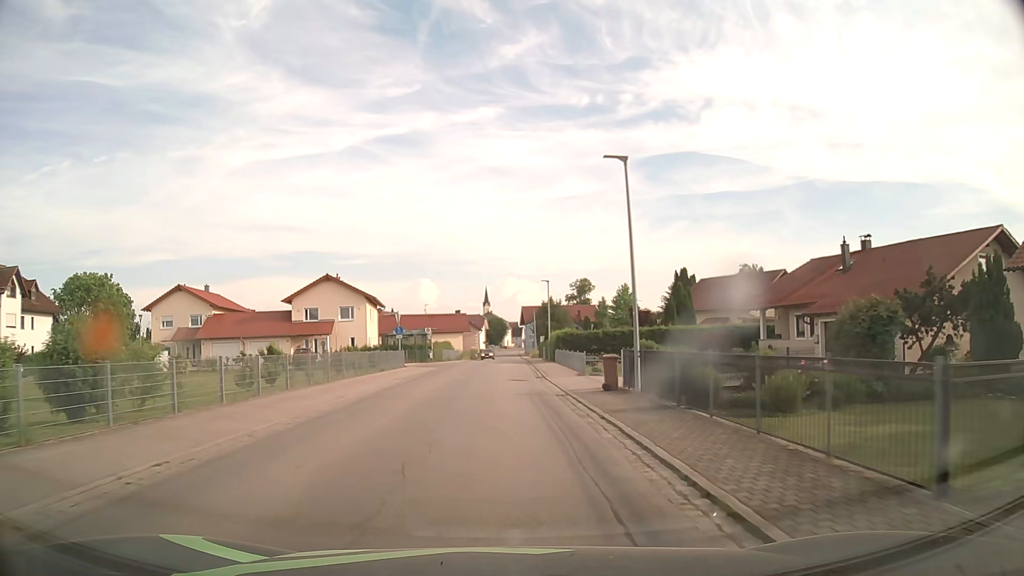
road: secondary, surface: asphalt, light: Day
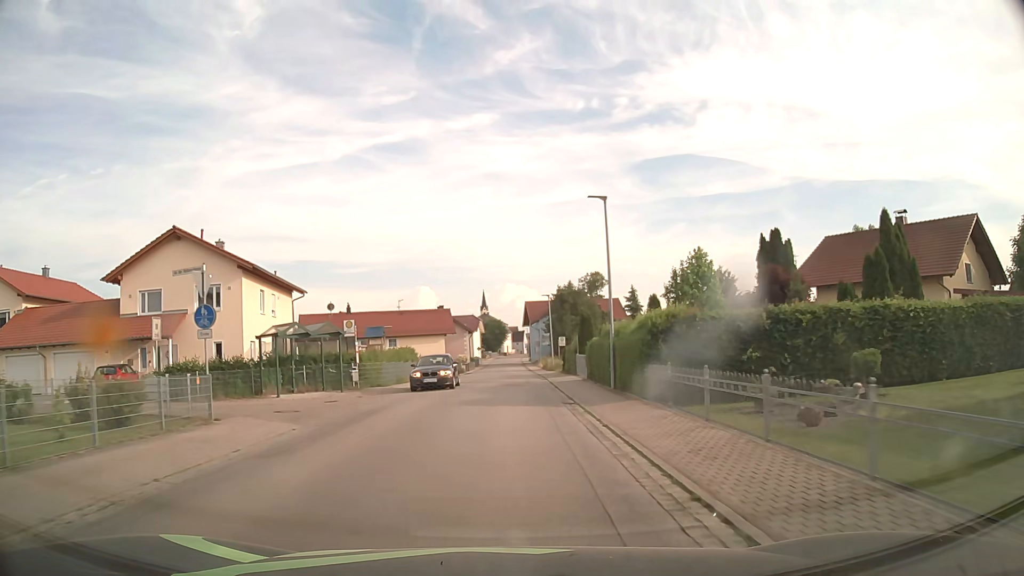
(-0.1, +30.6) m; 0°
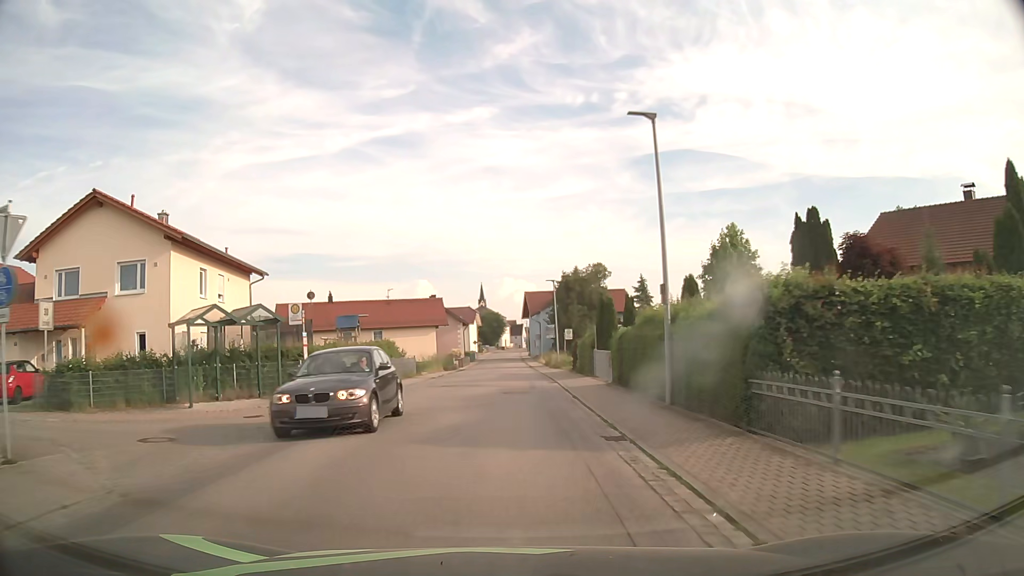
(+0.1, +7.6) m; 0°
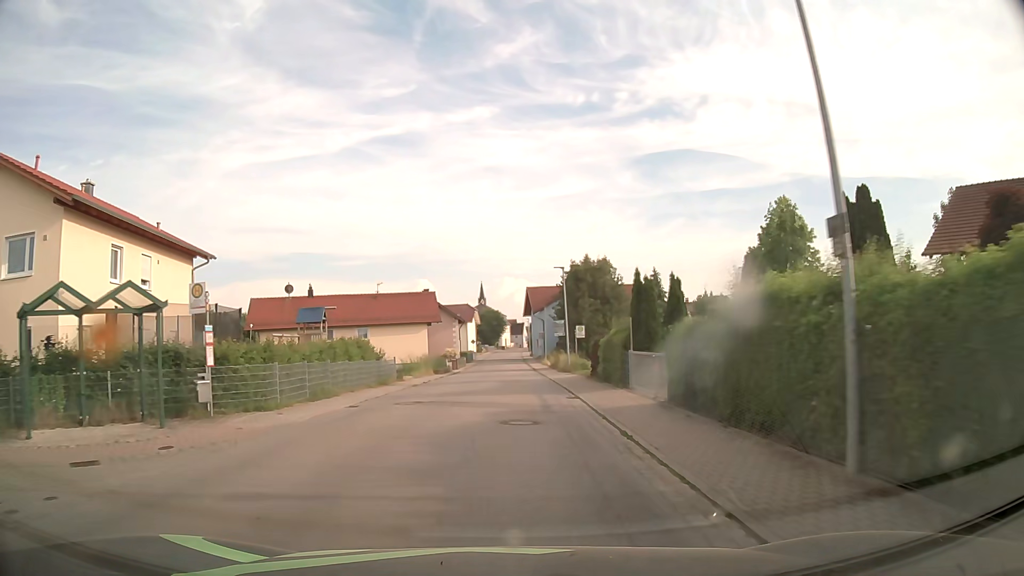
(0.0, +7.6) m; 0°
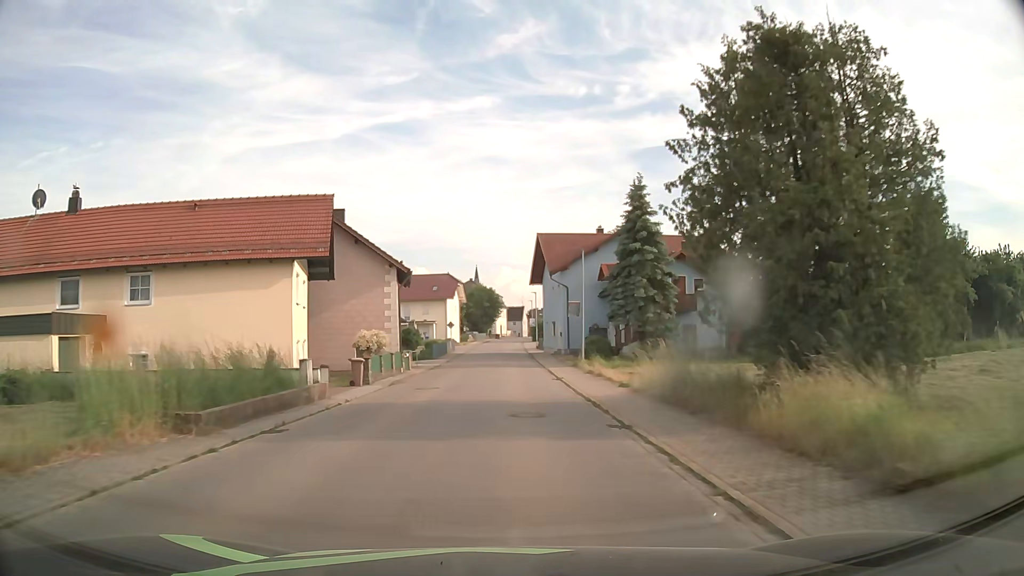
(0.0, +38.5) m; 0°
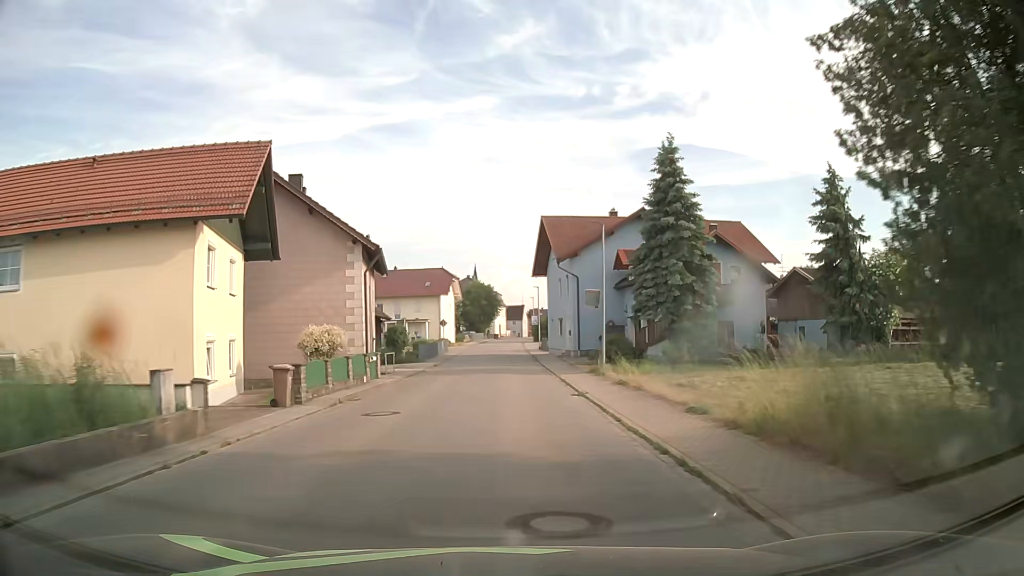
(0.0, +7.8) m; 0°
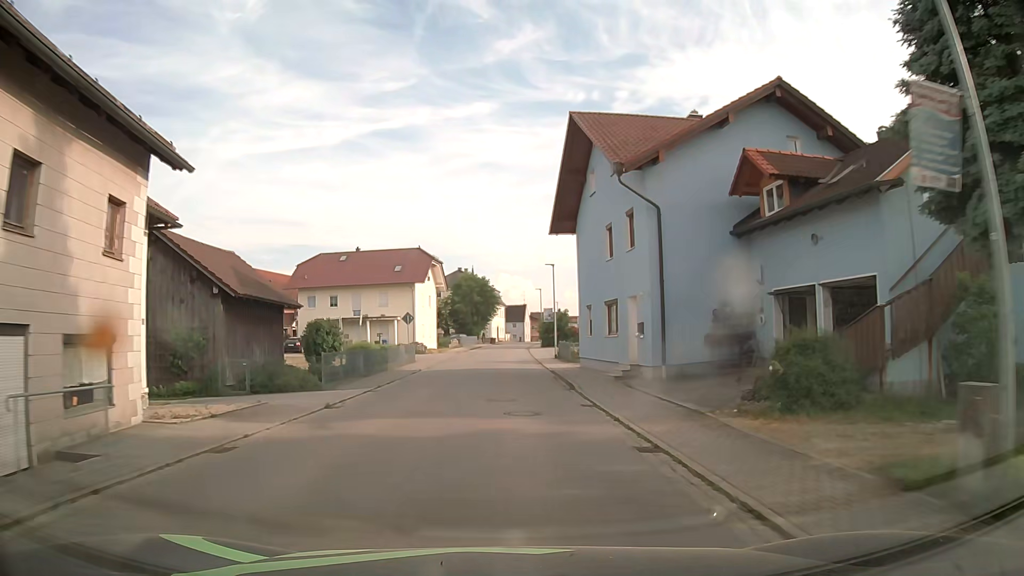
(0.0, +23.1) m; 0°
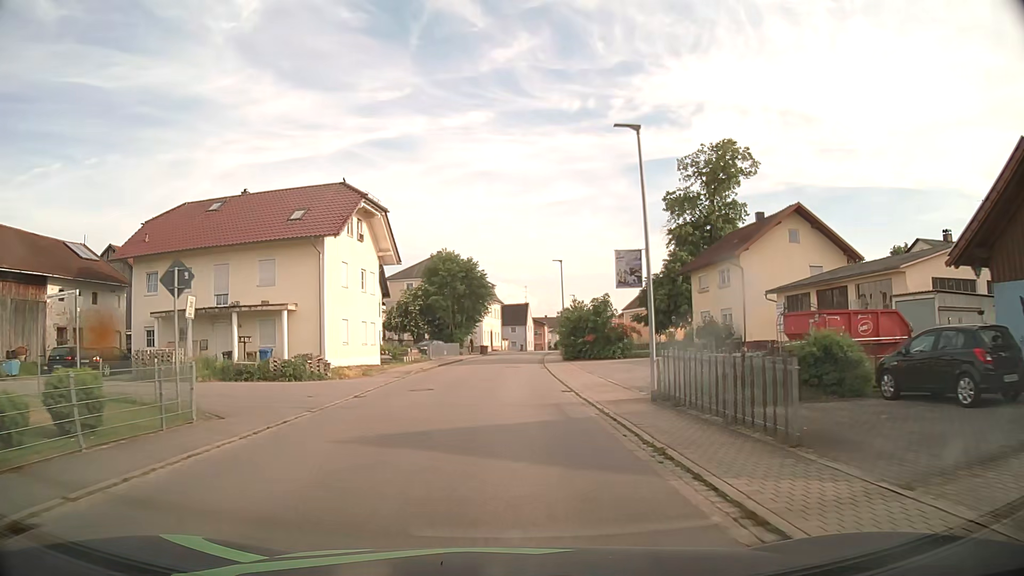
(0.0, +30.4) m; +1°
(0, +10) (0, +20) (0, +30) (0, +40) (0, +50) (+1, +60) (+2, +70) (+3, +80) (+5, +90) (+6, +100) m
